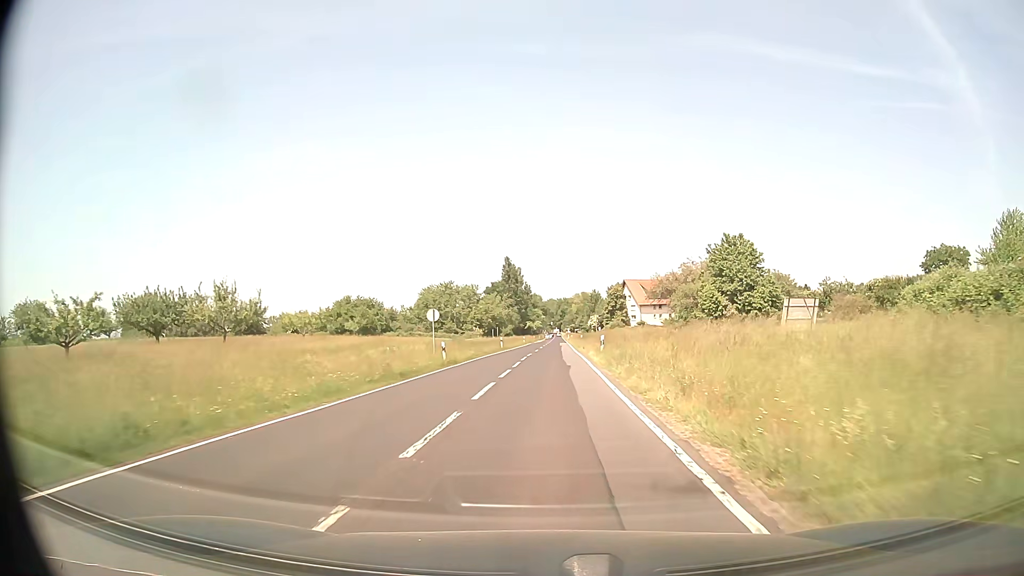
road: secondary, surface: asphalt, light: Day
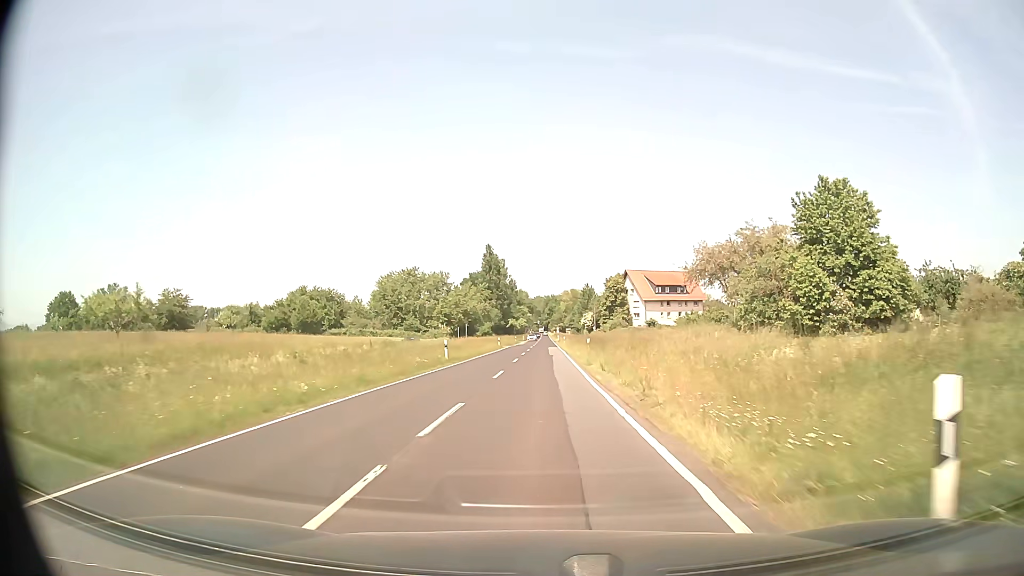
(+0.5, +28.5) m; +1°
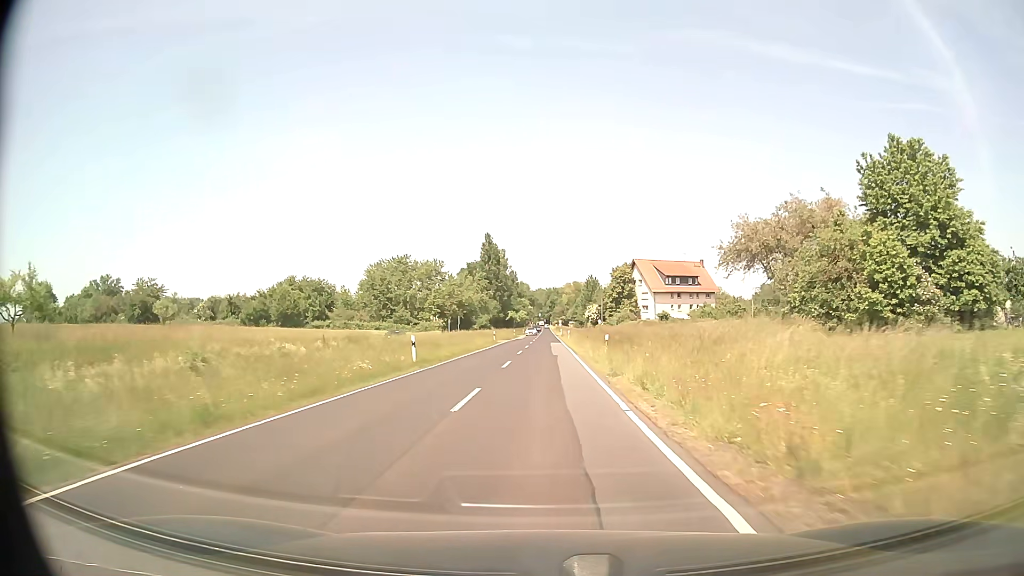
(0.0, +9.6) m; 0°
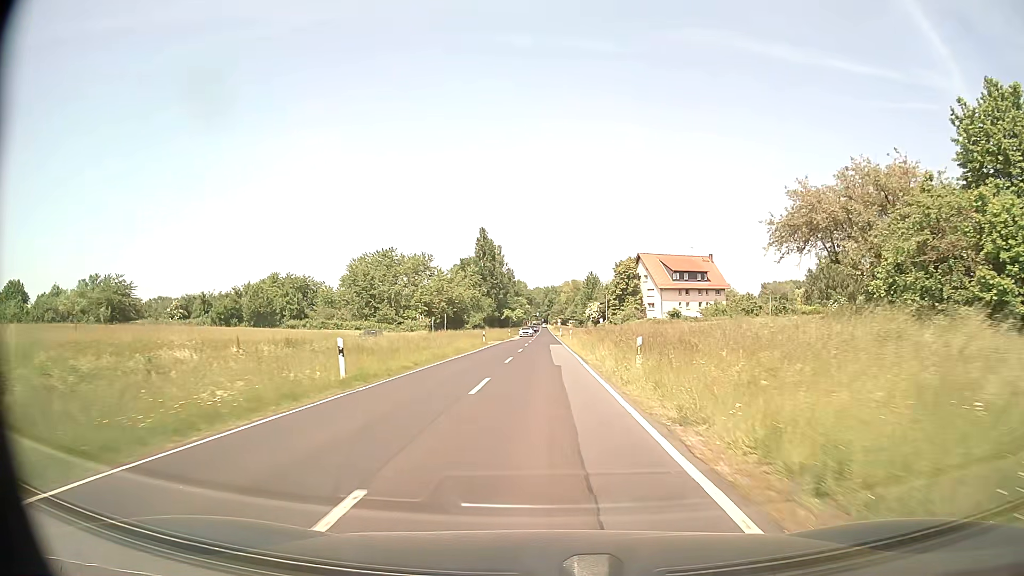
(0.0, +9.6) m; 0°
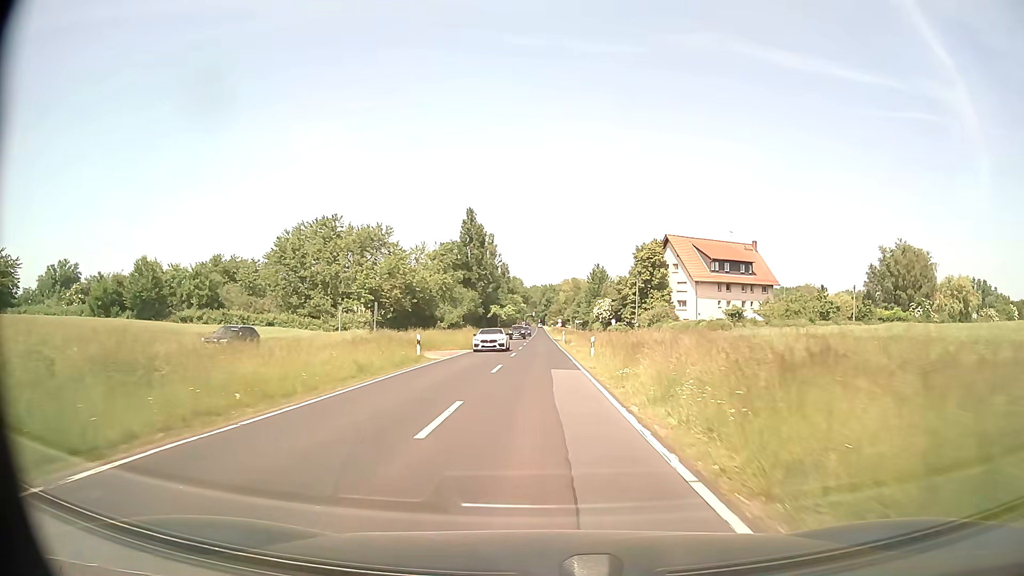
(0.0, +29.2) m; 0°
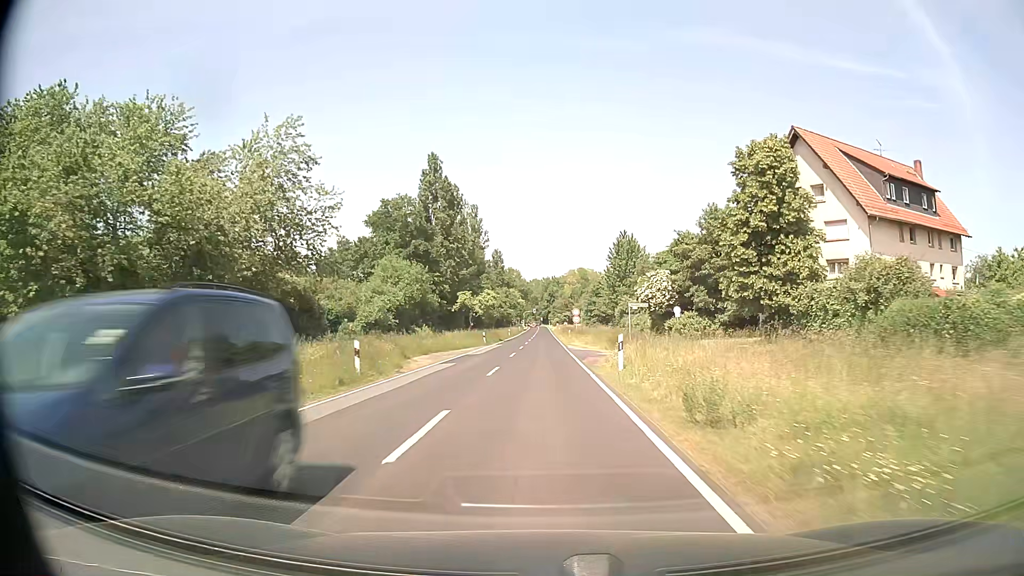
(+0.1, +49.8) m; 0°
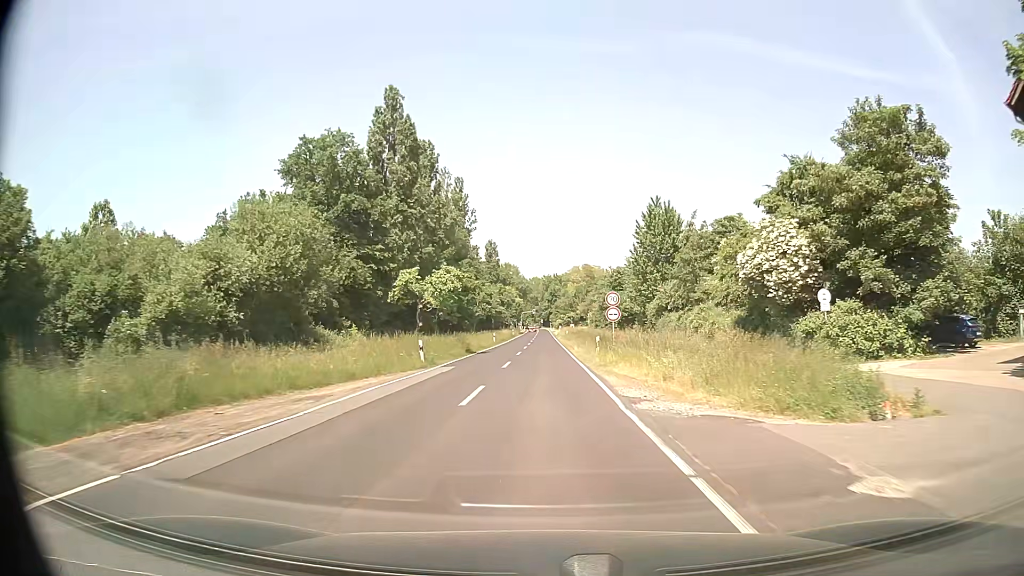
(0.0, +30.5) m; 0°
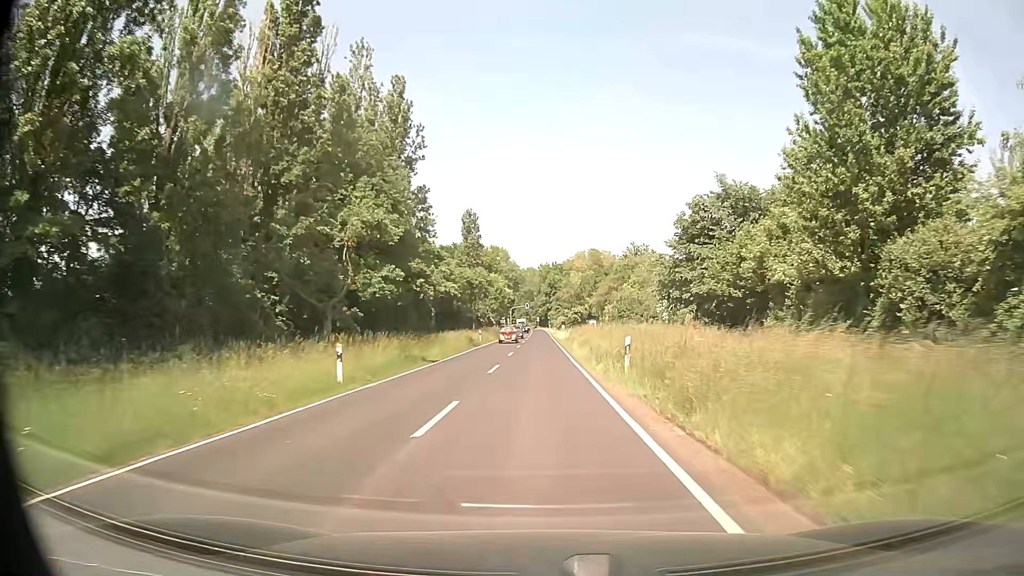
(+0.2, +51.8) m; 0°
(0, +10) (0, +20) (0, +30) (0, +40) (0, +50) (0, +60) (0, +70) (0, +80) (0, +90) (0, +100) m
